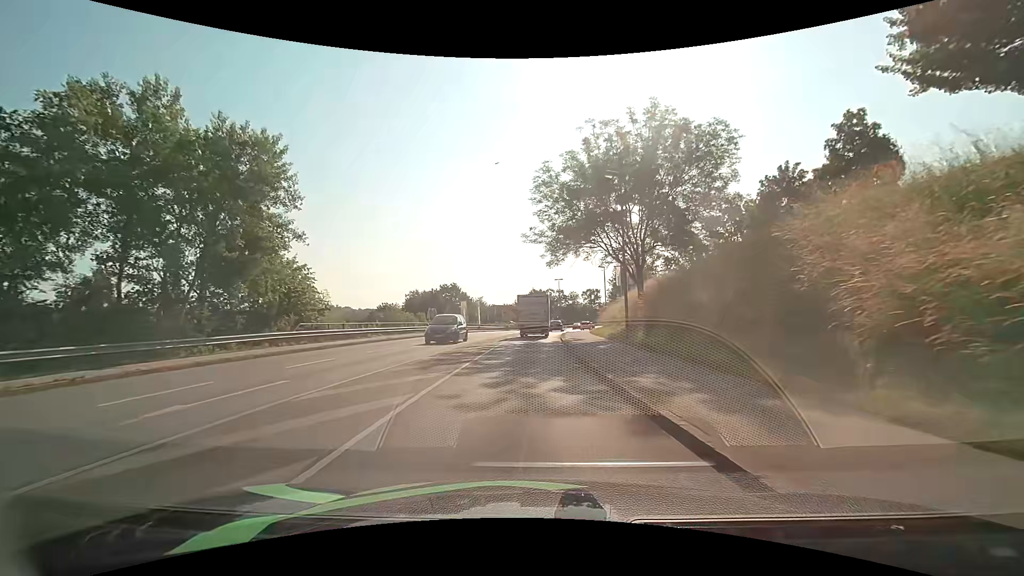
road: tertiary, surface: asphalt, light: Day
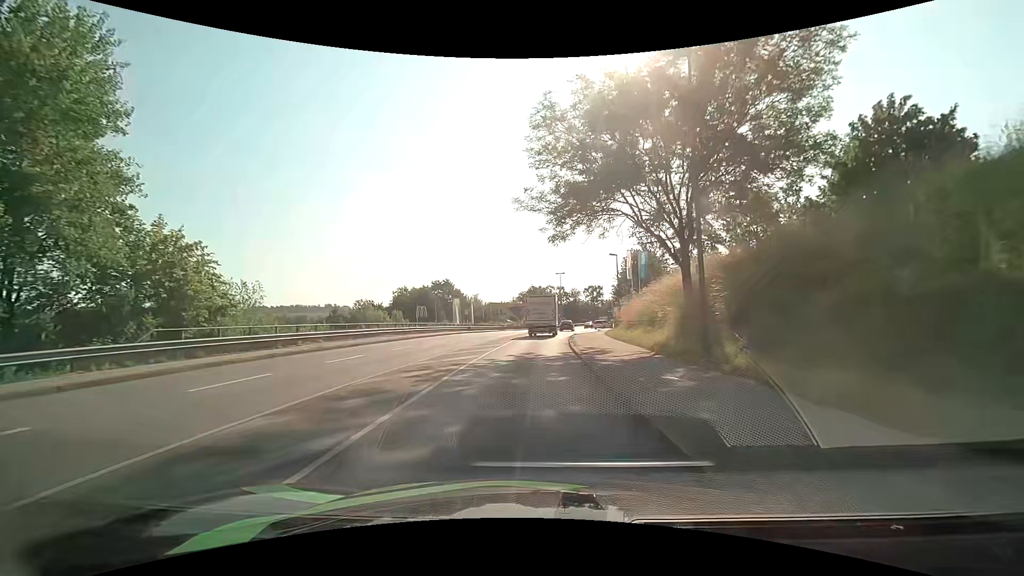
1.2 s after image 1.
(0.0, +10.5) m; 0°
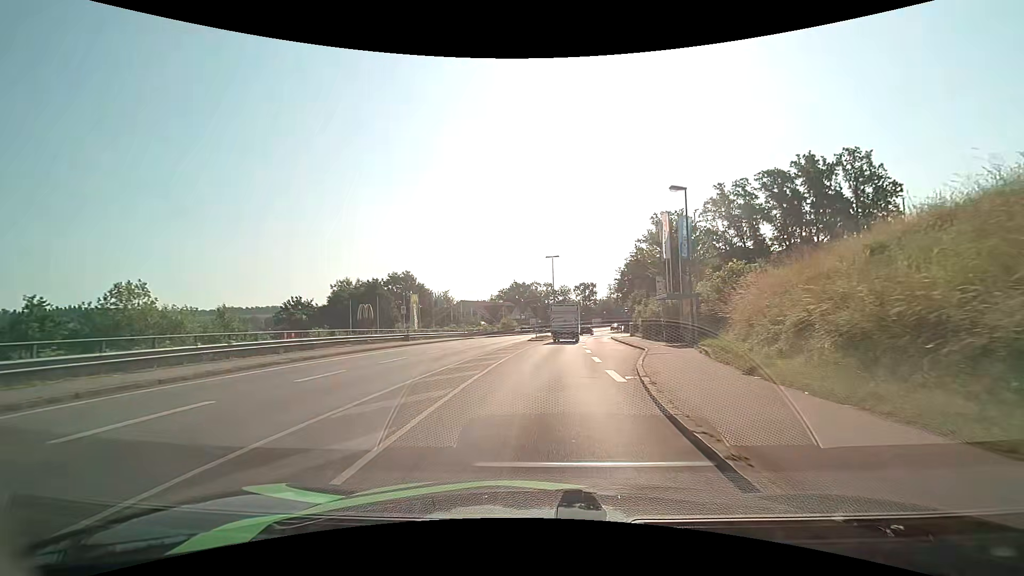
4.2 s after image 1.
(0.0, +27.7) m; +3°
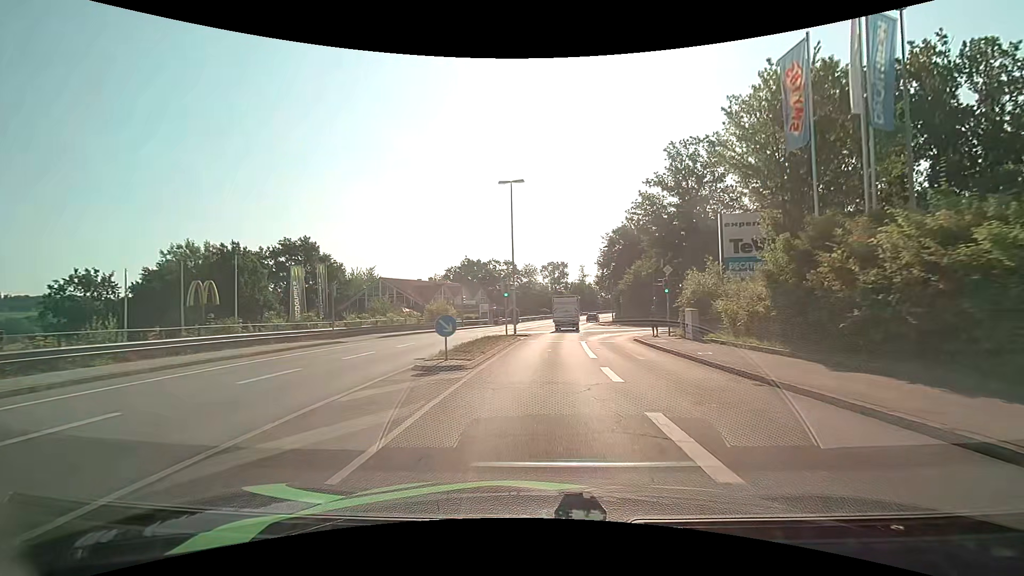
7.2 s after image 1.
(+0.7, +31.5) m; +3°
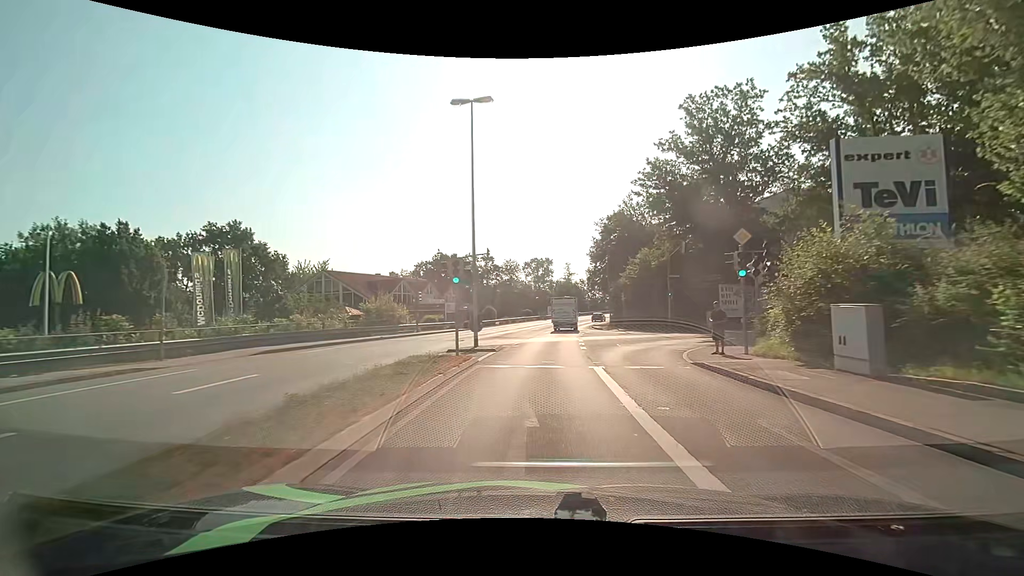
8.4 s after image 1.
(+0.2, +13.0) m; +2°
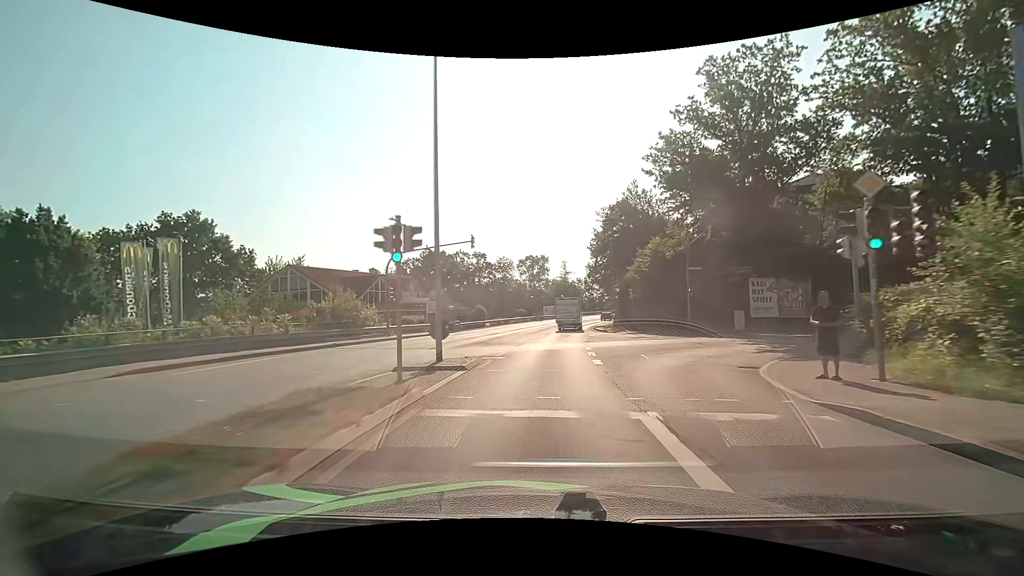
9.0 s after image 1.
(0.0, +6.6) m; +1°
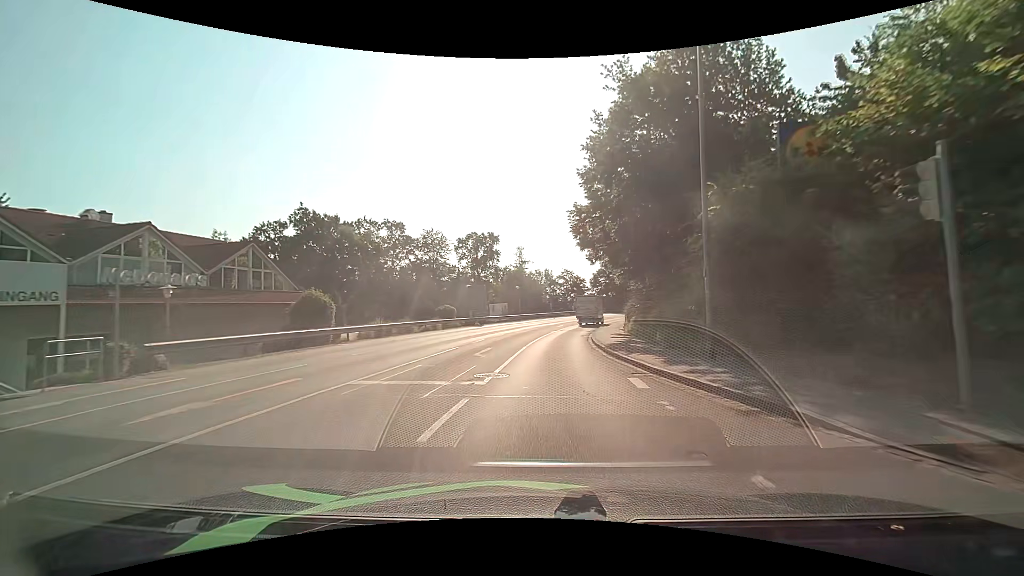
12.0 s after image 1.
(+1.2, +34.5) m; +5°
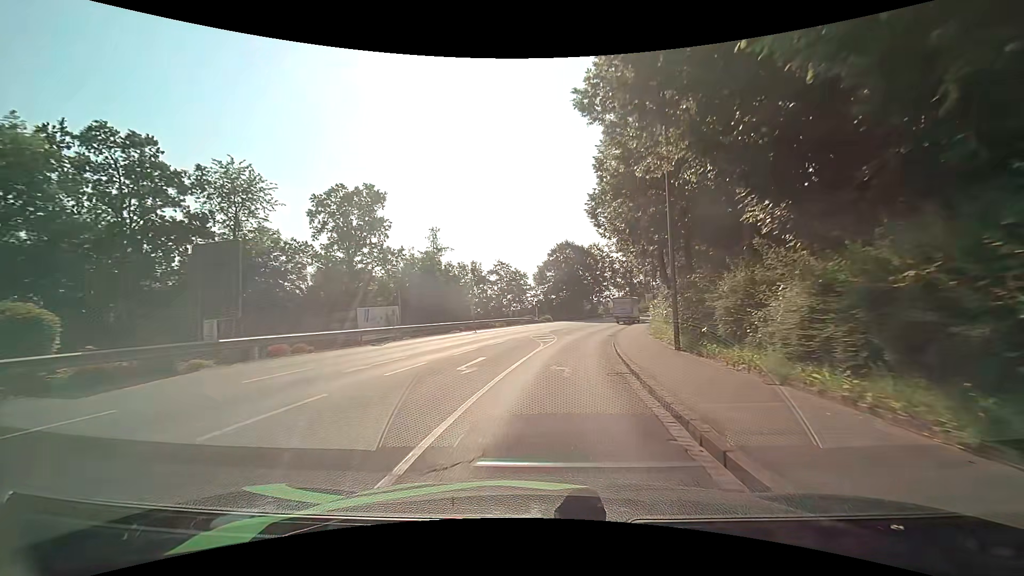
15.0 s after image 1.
(+2.0, +35.2) m; +7°
(0, +10) (+1, +20) (+2, +30) (+4, +40) (+7, +49) (+9, +59) (+13, +68) (+16, +78) (+20, +87) (+25, +96) m
